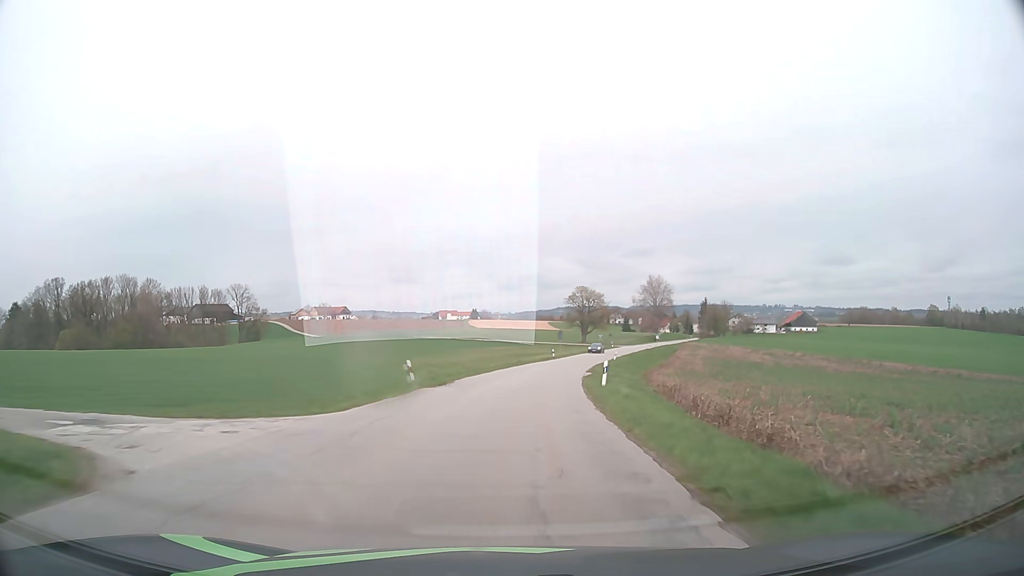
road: tertiary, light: Day
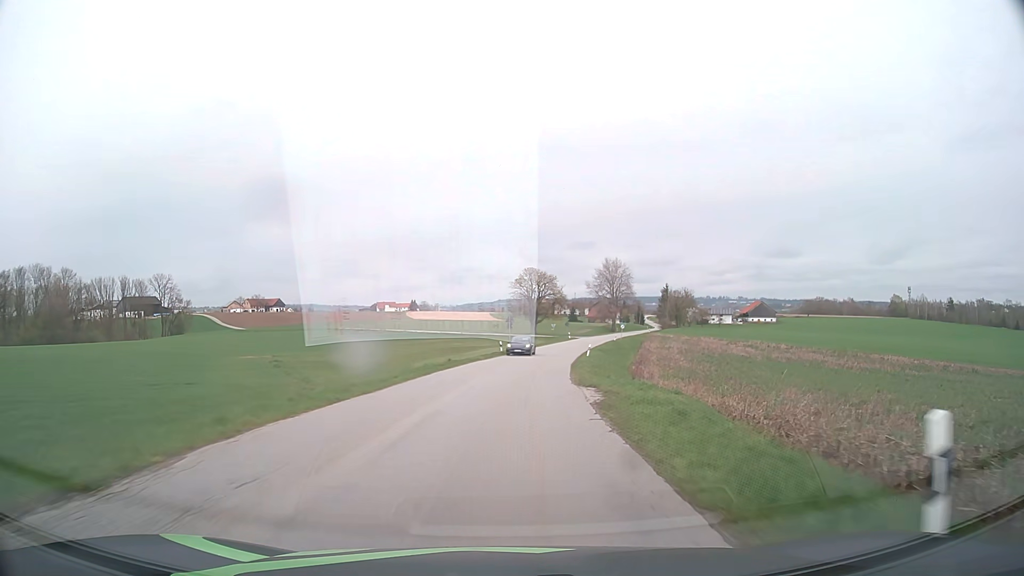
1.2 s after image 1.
(+1.0, +21.4) m; +5°
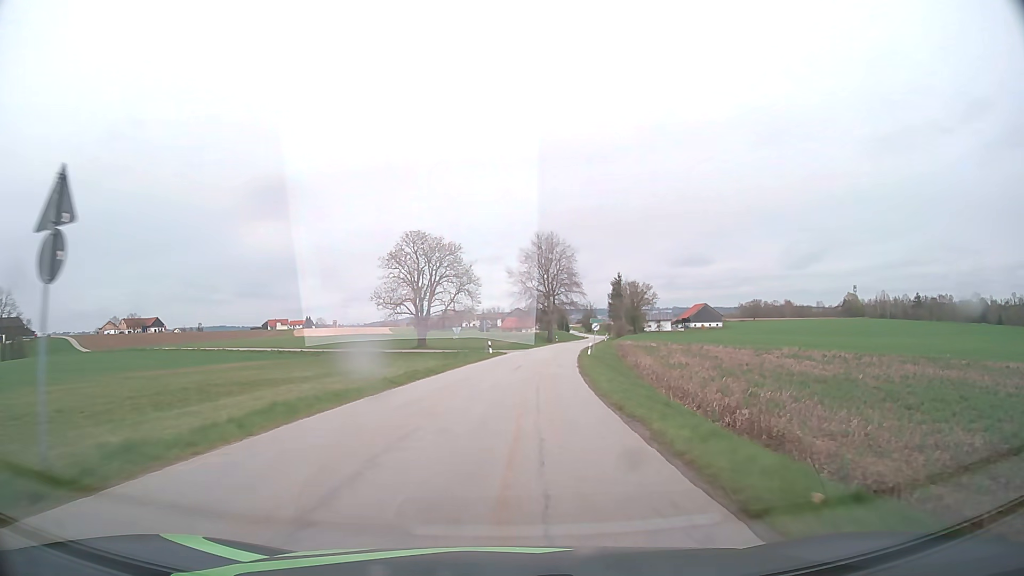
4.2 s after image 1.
(+4.3, +54.8) m; +8°
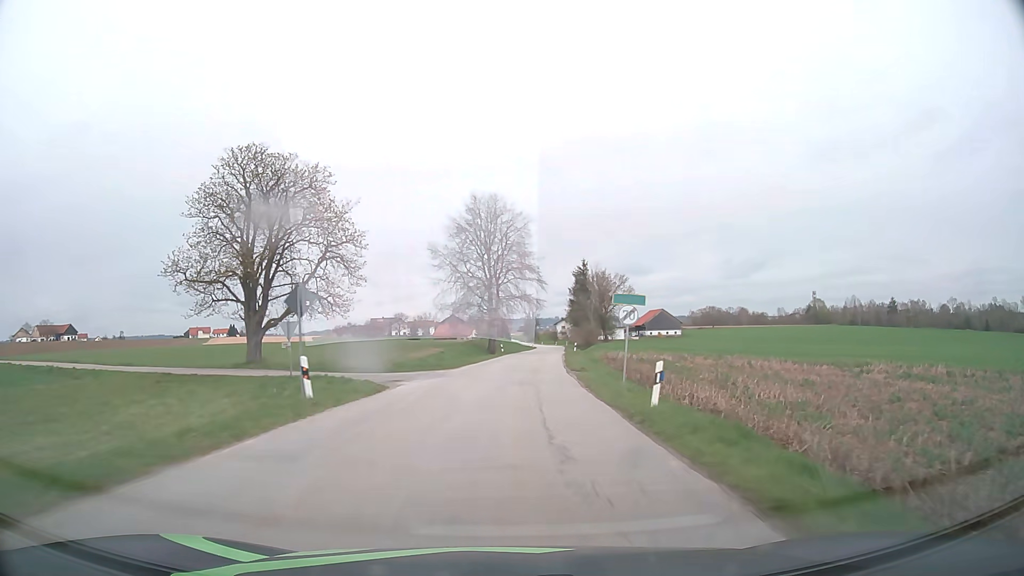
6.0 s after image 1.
(+1.5, +34.4) m; +5°
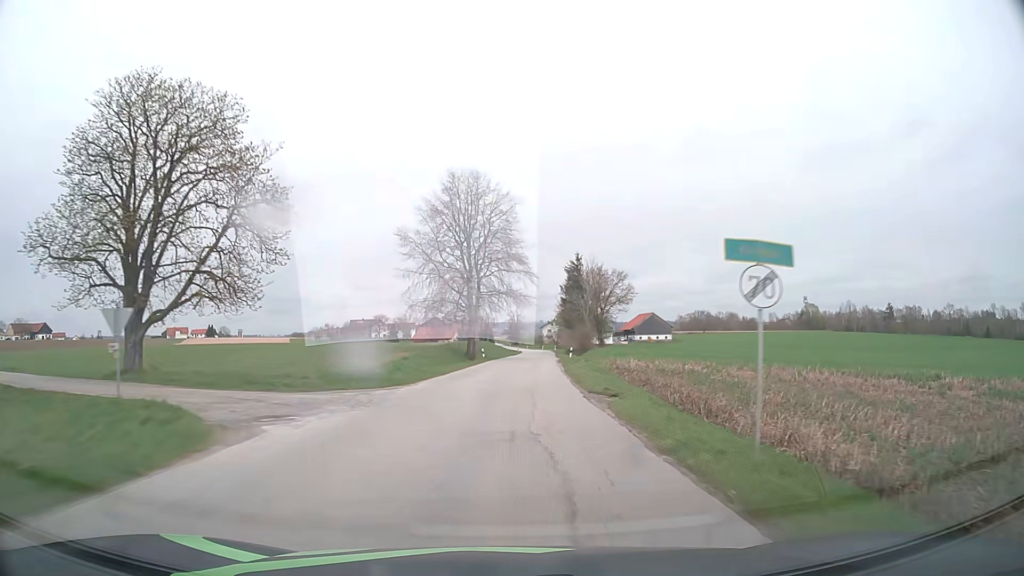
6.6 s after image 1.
(+0.1, +11.8) m; +1°
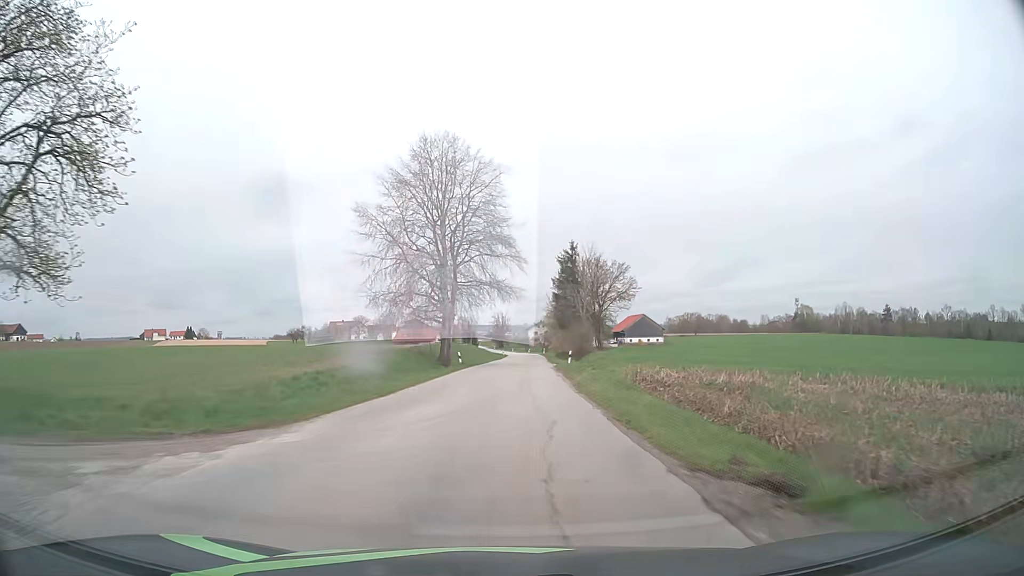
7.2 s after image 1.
(+0.2, +11.9) m; +1°
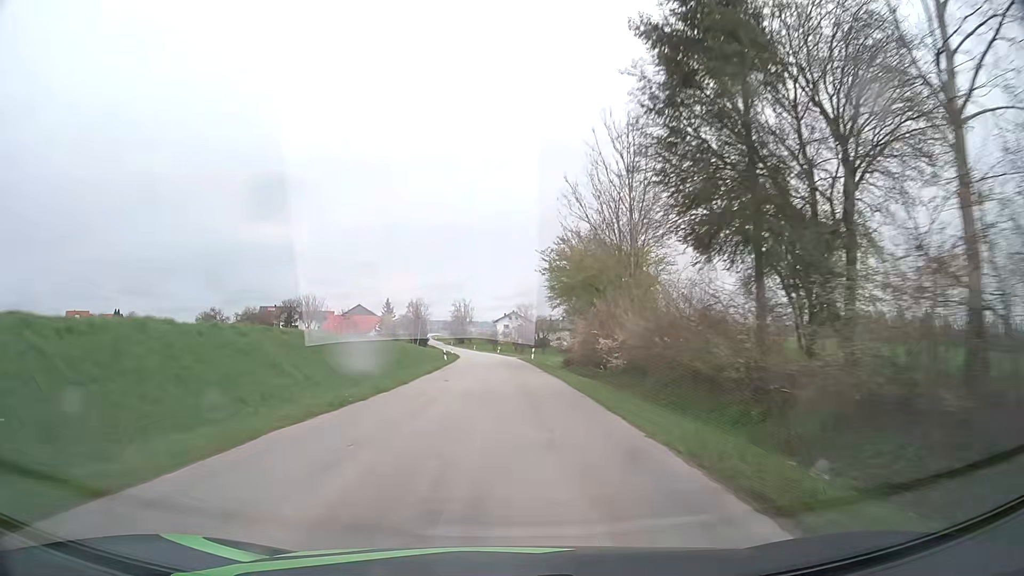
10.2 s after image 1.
(+2.0, +61.9) m; +3°
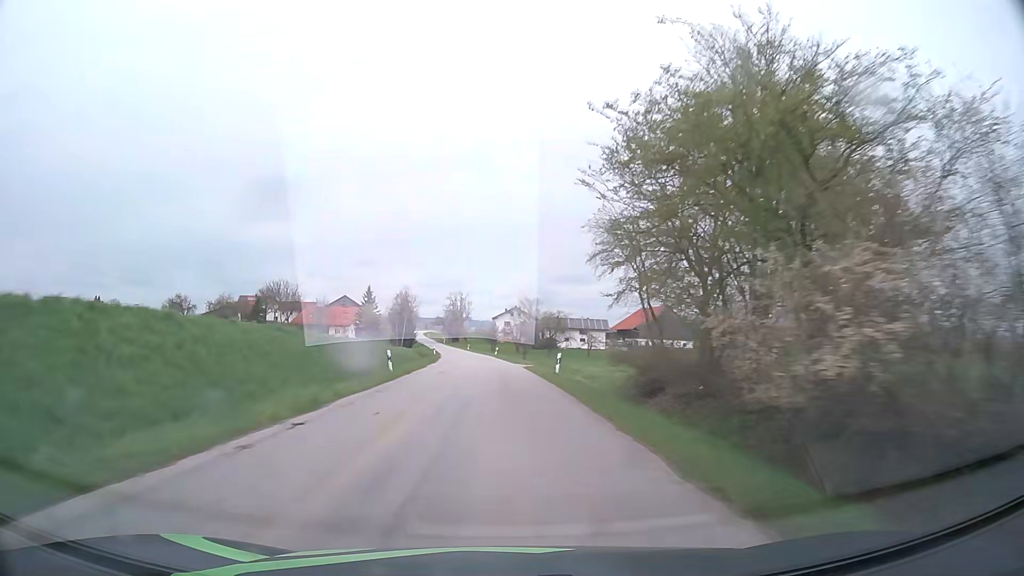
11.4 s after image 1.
(0.0, +25.7) m; 0°
(0, +10) (0, +20) (0, +30) (-1, +40) (-1, +50) (-2, +60) (-3, +70) (-4, +80) (-5, +90) (-6, +100) m
